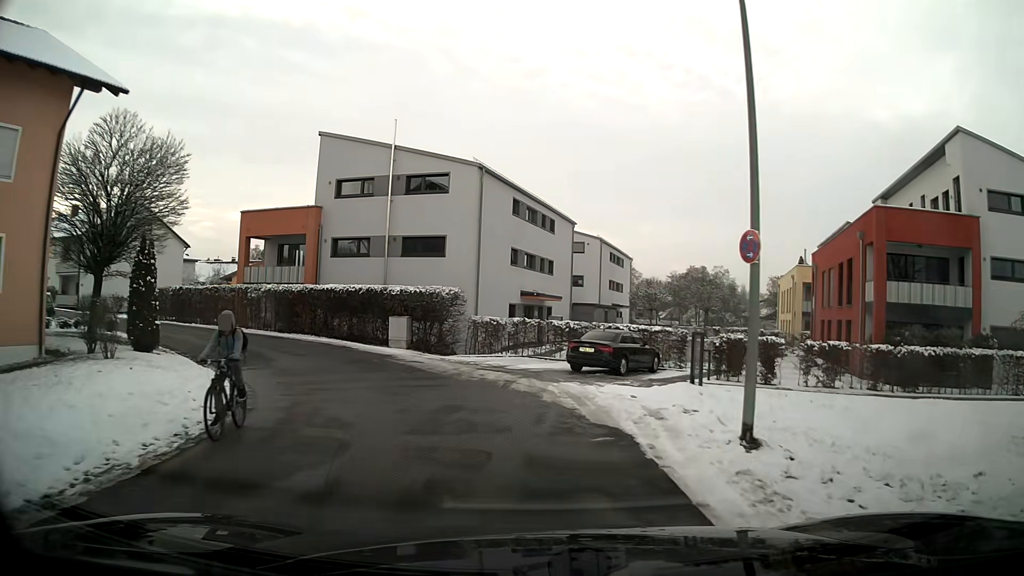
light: Day
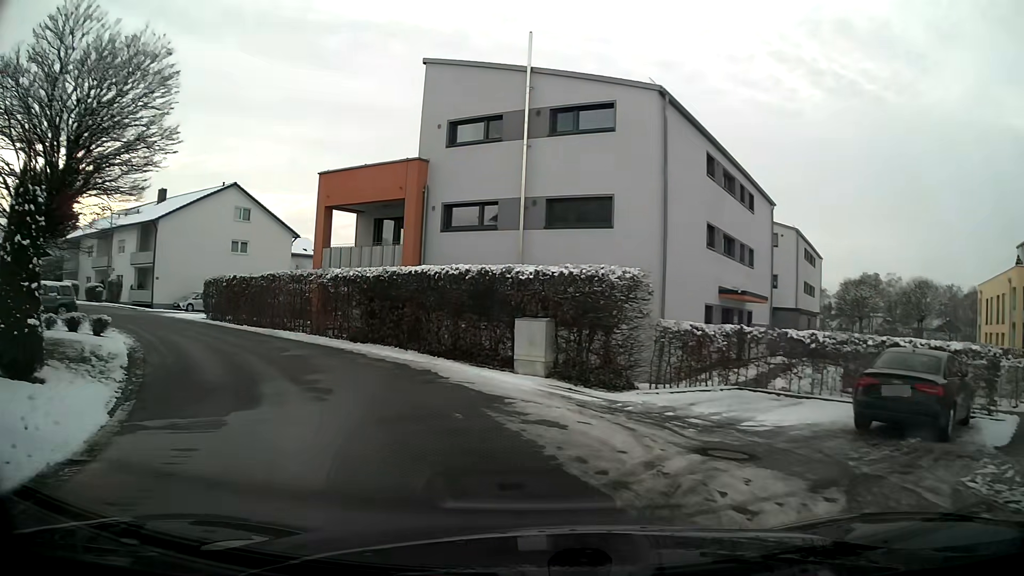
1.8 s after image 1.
(-1.2, +10.8) m; -15°
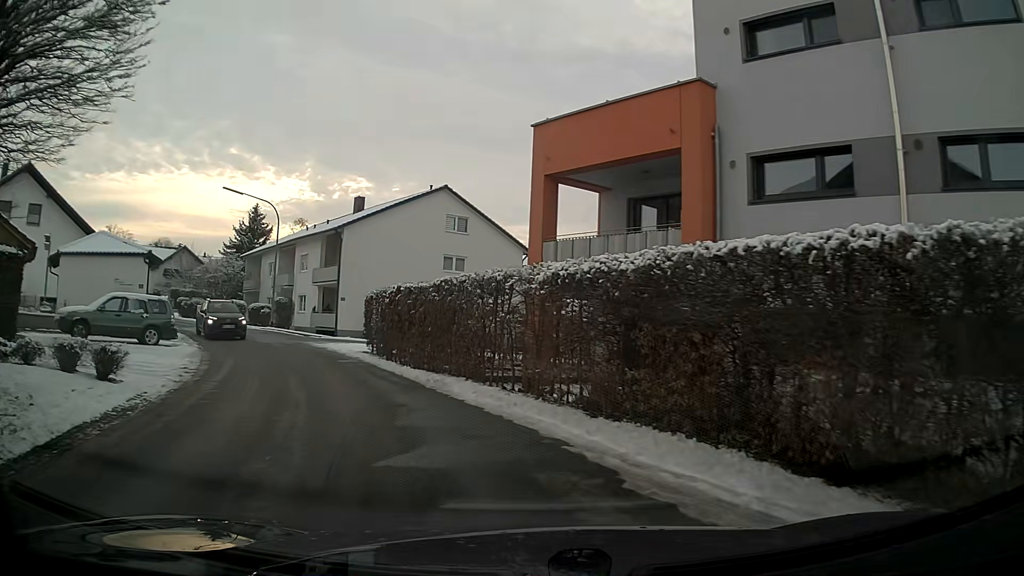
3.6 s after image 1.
(-1.7, +10.1) m; -21°
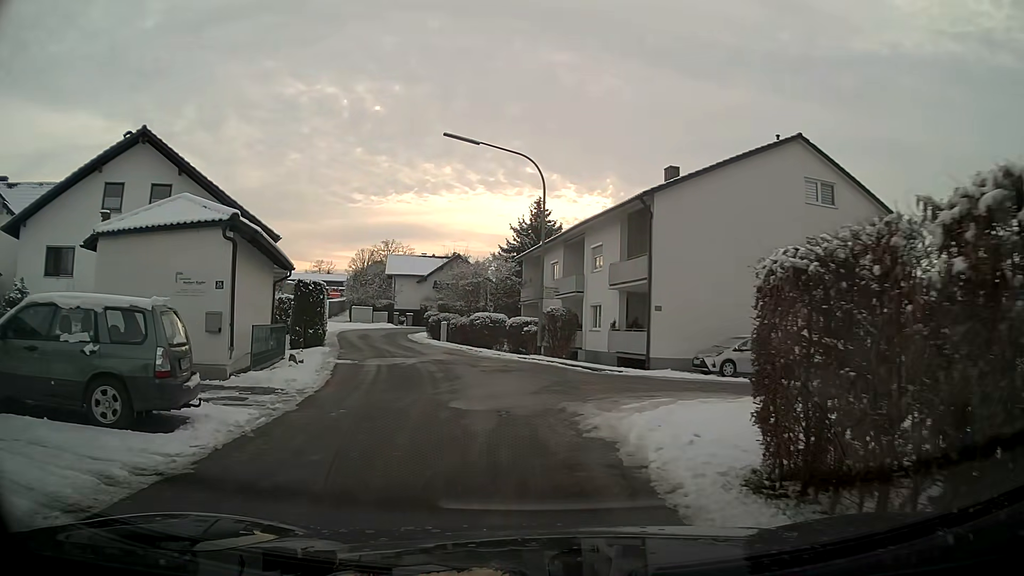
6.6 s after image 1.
(-3.5, +14.6) m; -25°
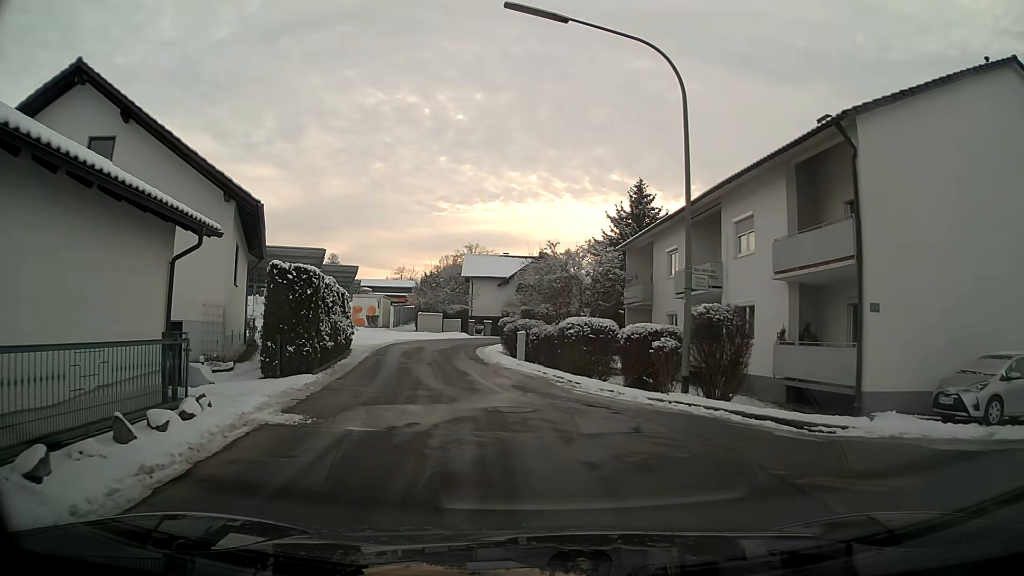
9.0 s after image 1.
(-0.7, +10.7) m; -7°
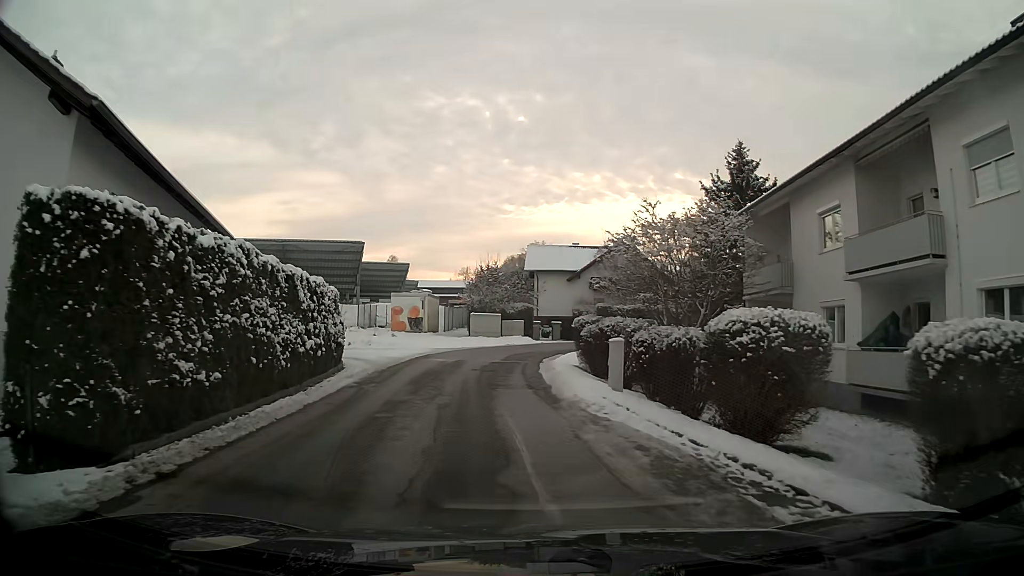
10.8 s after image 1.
(-0.6, +10.6) m; -6°
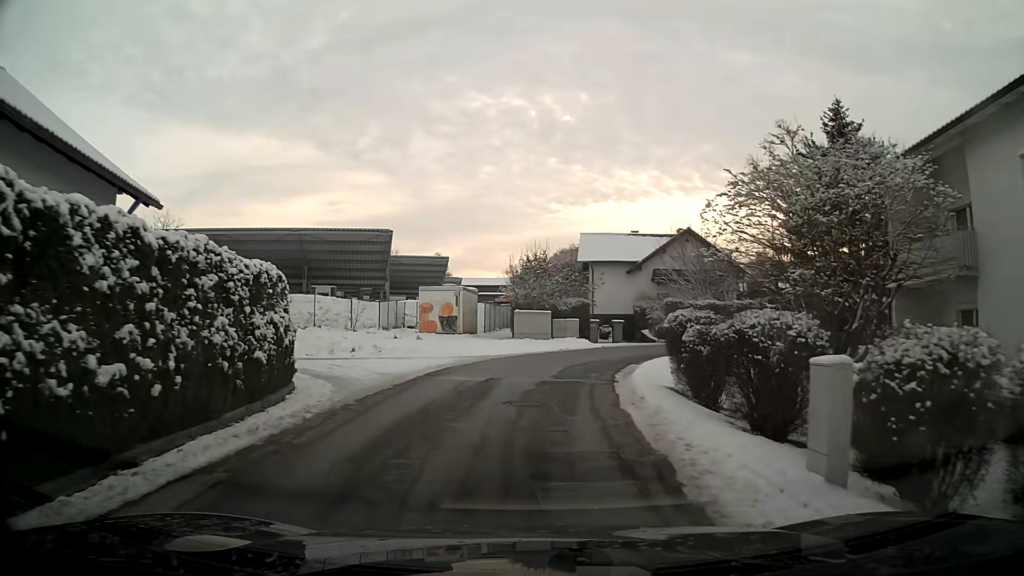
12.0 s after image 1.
(-0.3, +8.2) m; -3°
